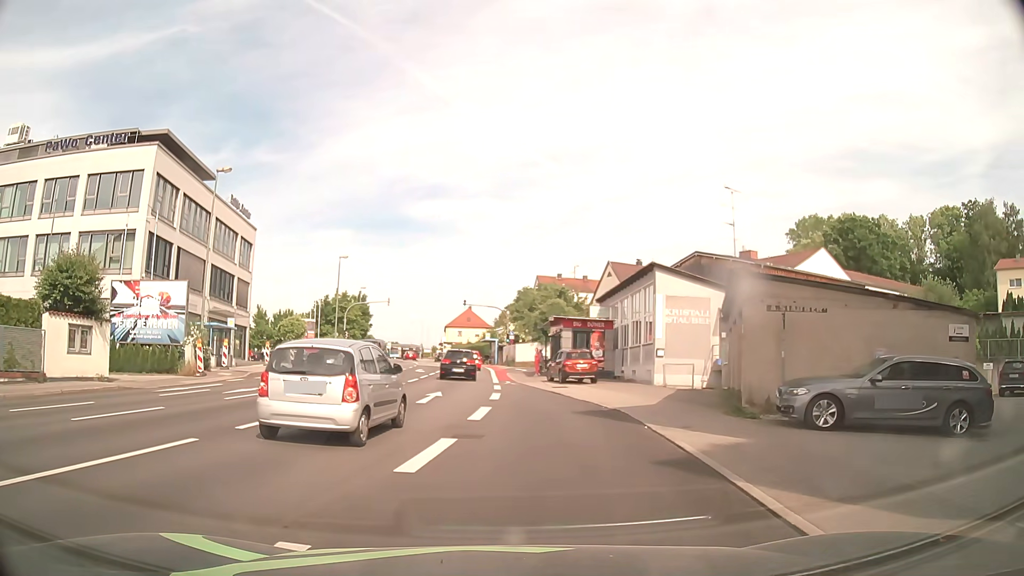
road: tertiary_link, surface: asphalt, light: Day
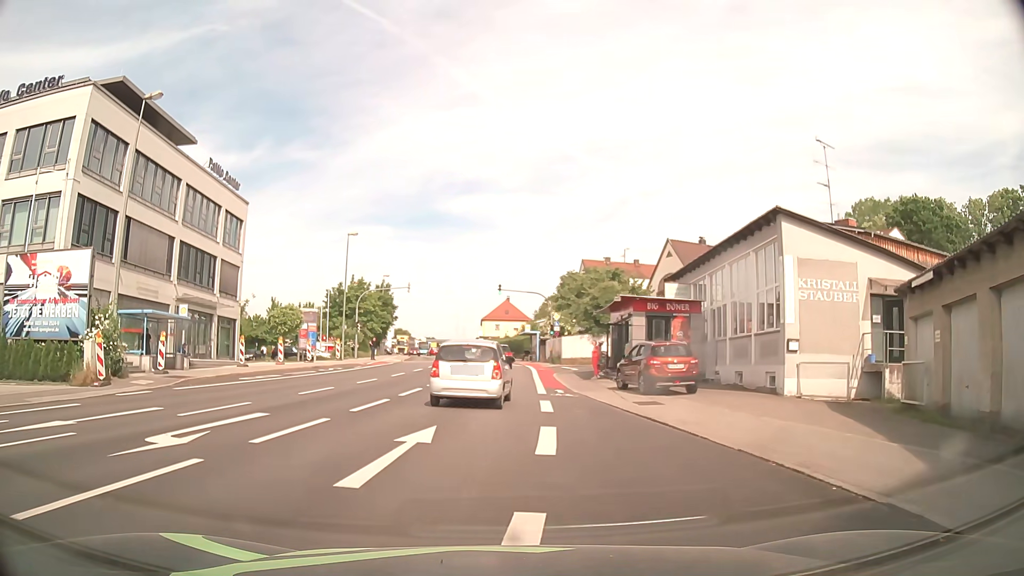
(-0.4, +11.5) m; -4°
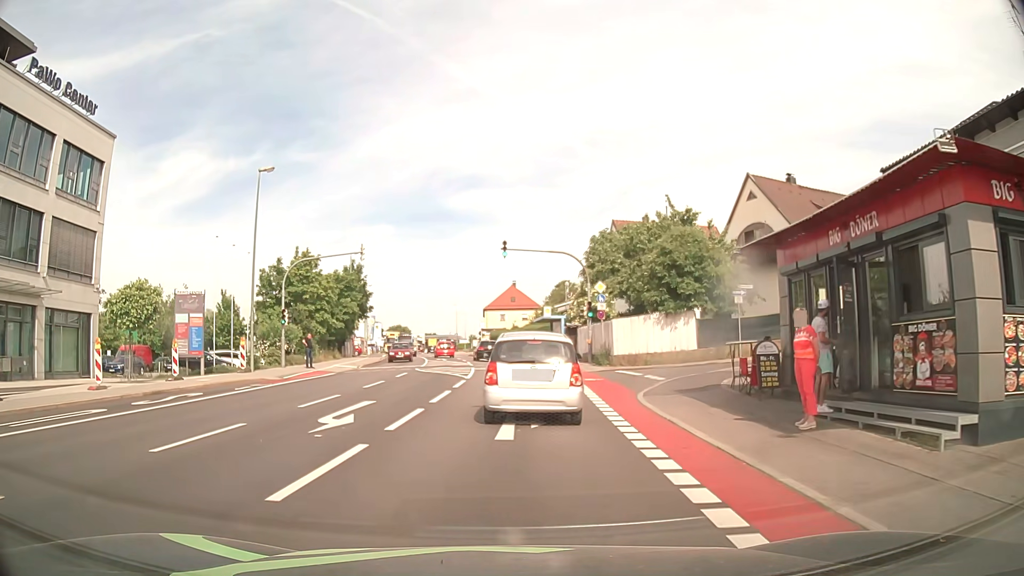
(-0.4, +21.2) m; -1°
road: tertiary
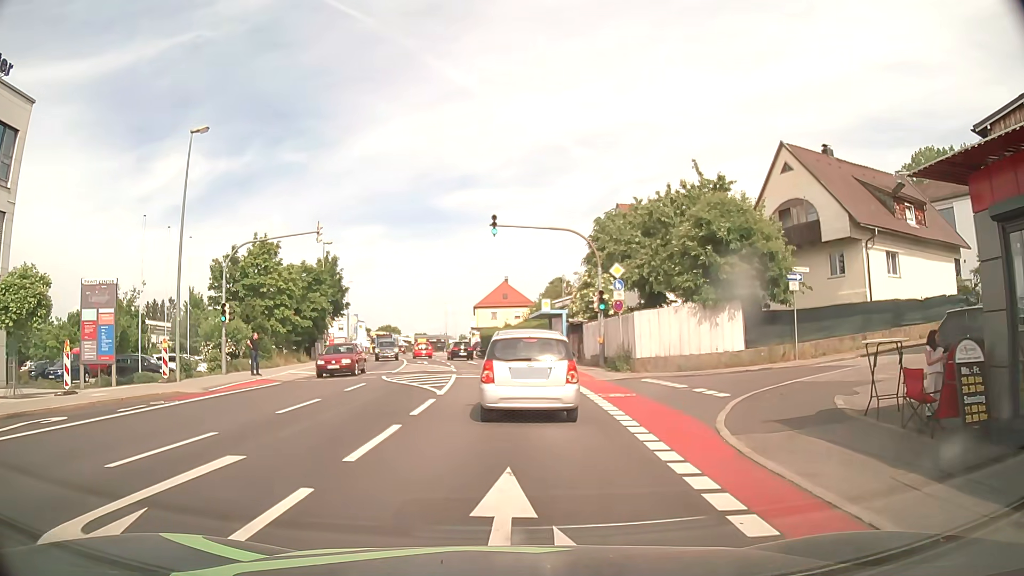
(0.0, +6.9) m; 0°
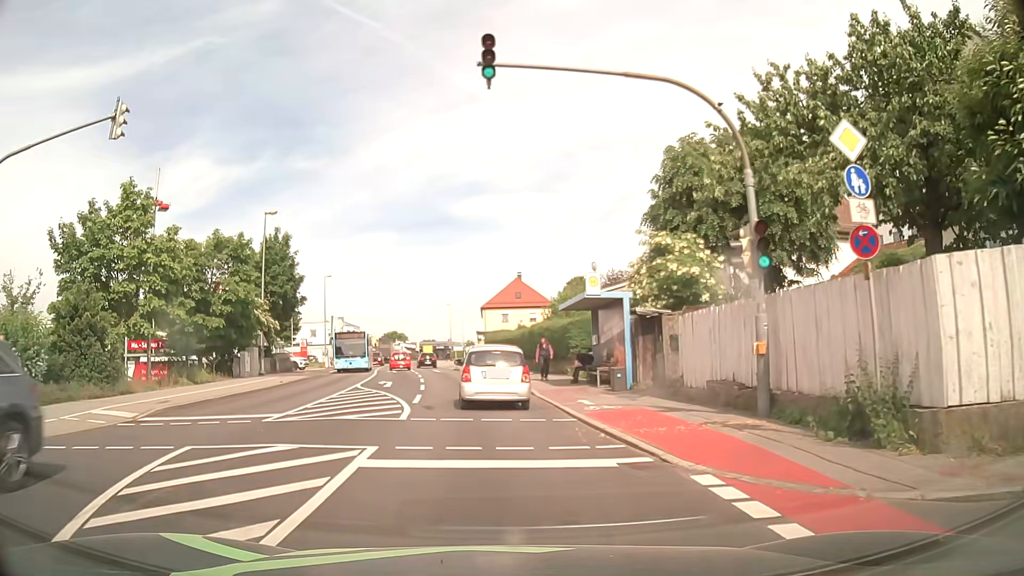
(0.0, +17.7) m; 0°
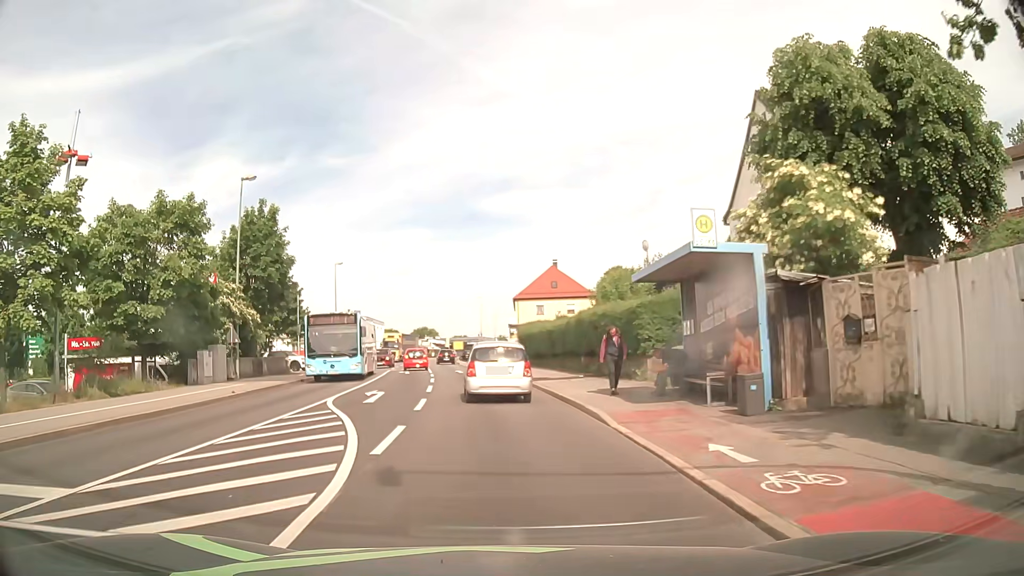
(-0.3, +9.1) m; -3°
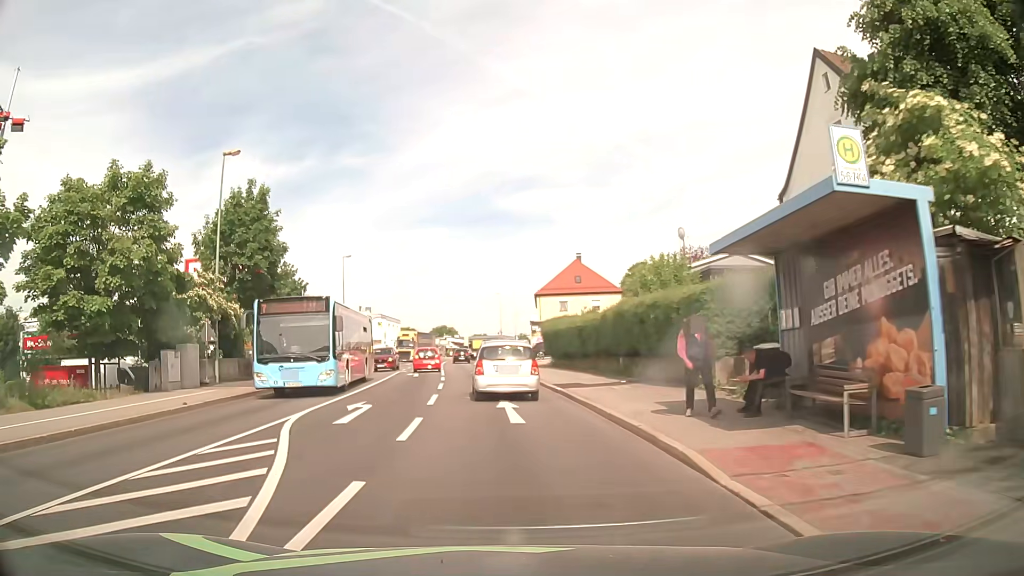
(-0.1, +4.9) m; -2°
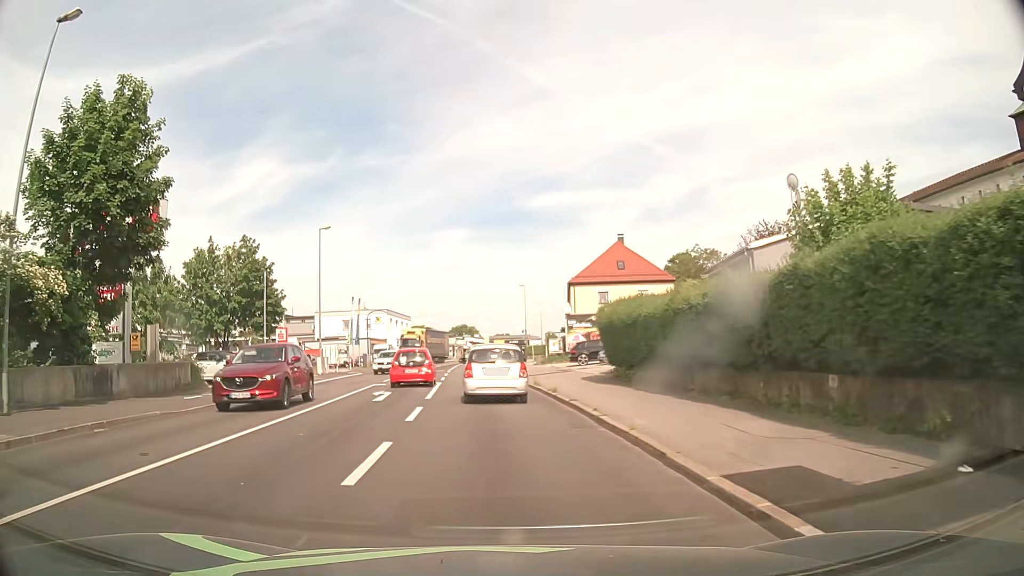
(-0.4, +15.2) m; -2°
(0, +10) (-1, +20) (-1, +30) (-2, +40) (-3, +50) (-3, +60) (-3, +70) (-3, +80) (-3, +90) (-2, +100) m
